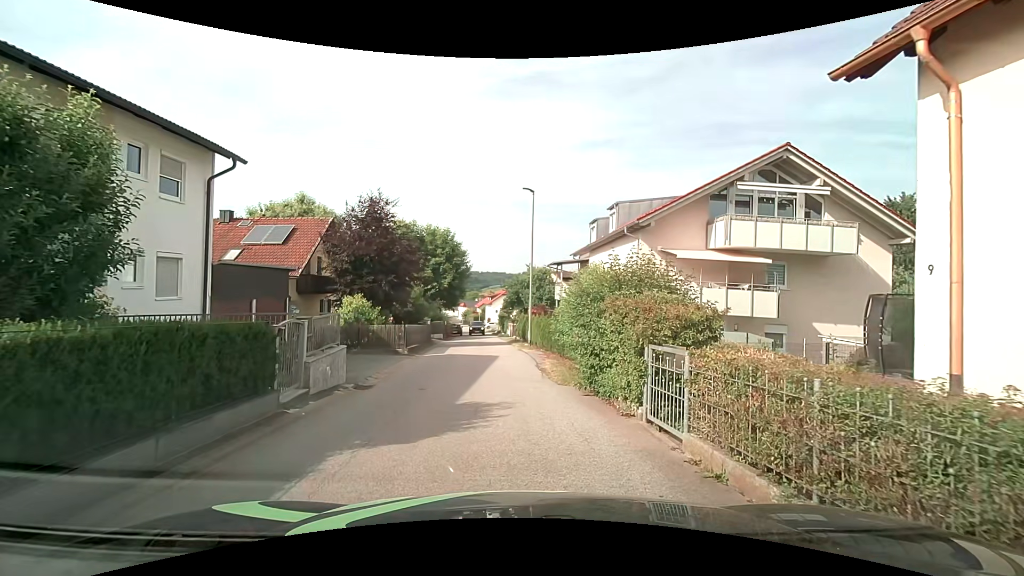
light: Day
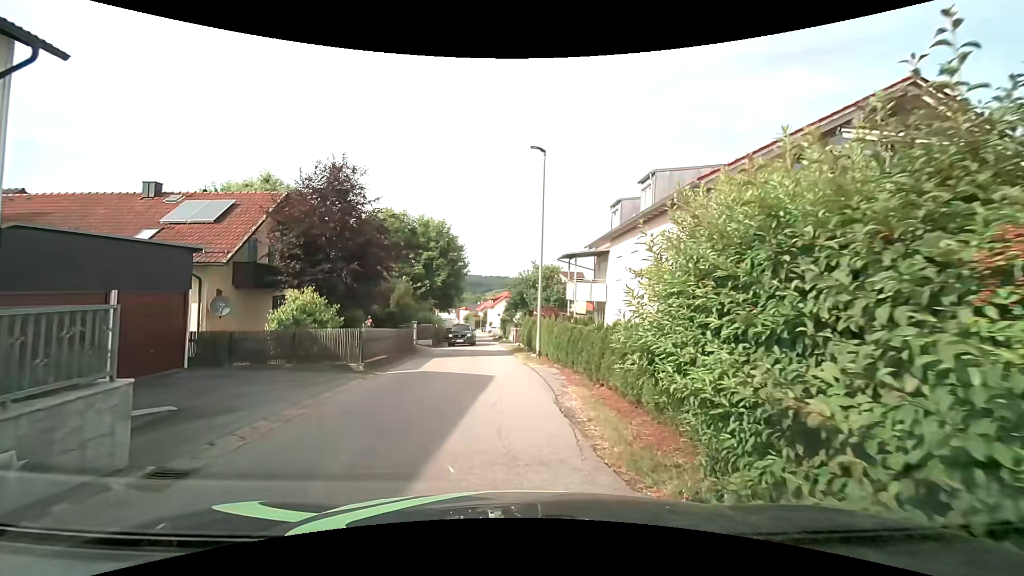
(0.0, +6.7) m; 0°
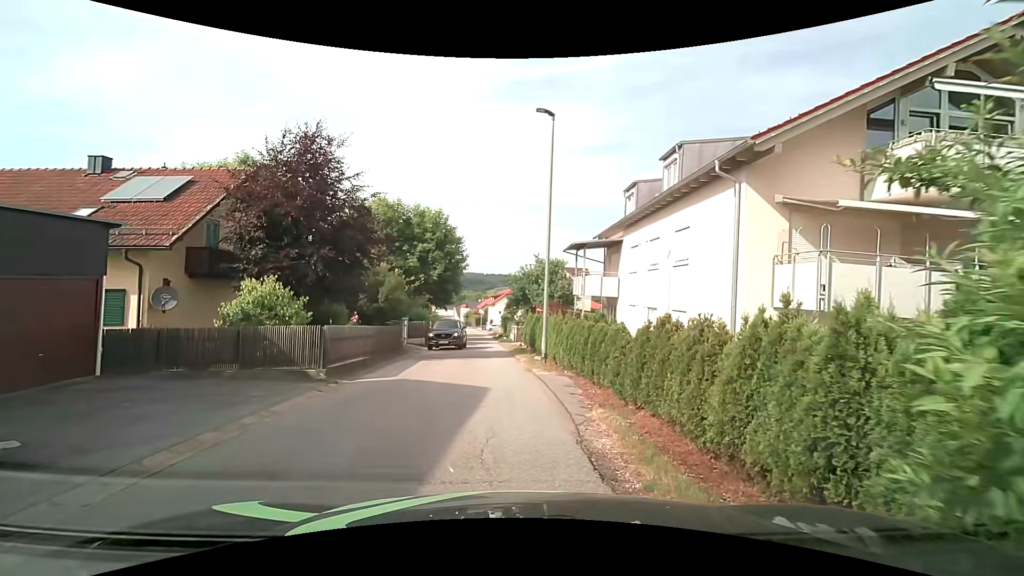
(0.0, +3.0) m; -2°
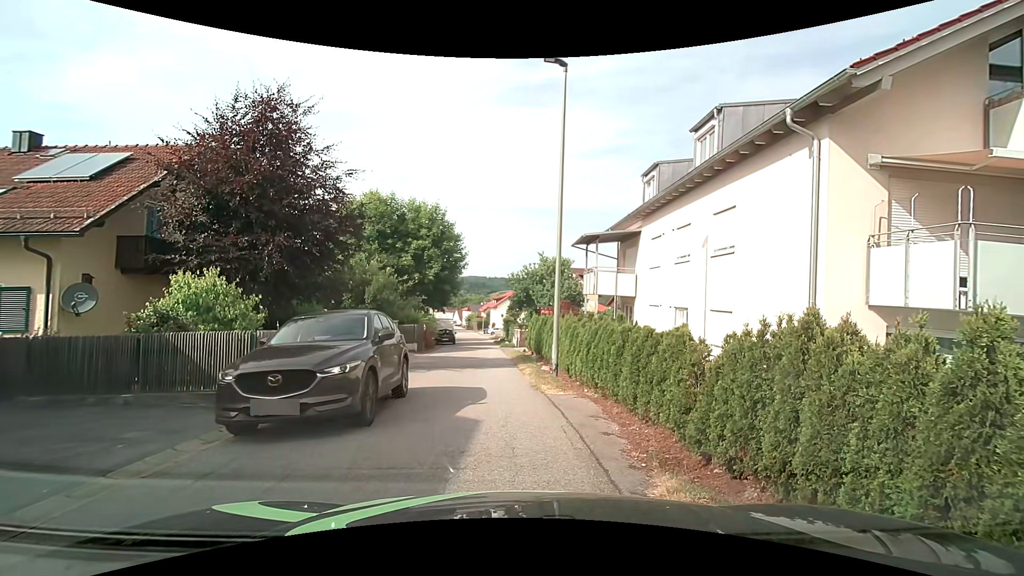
(+0.1, +3.1) m; +1°
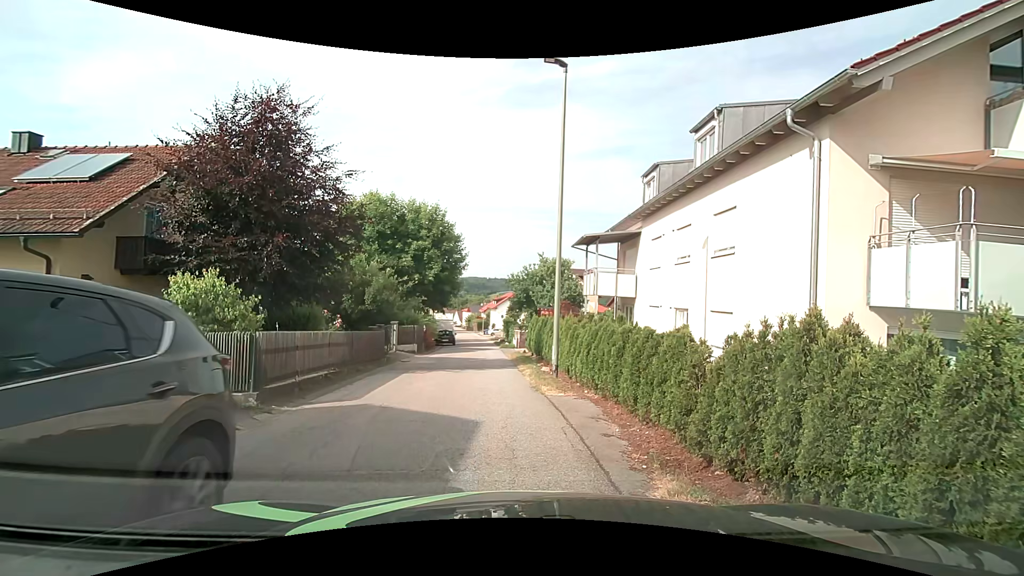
(0.0, +0.1) m; 0°
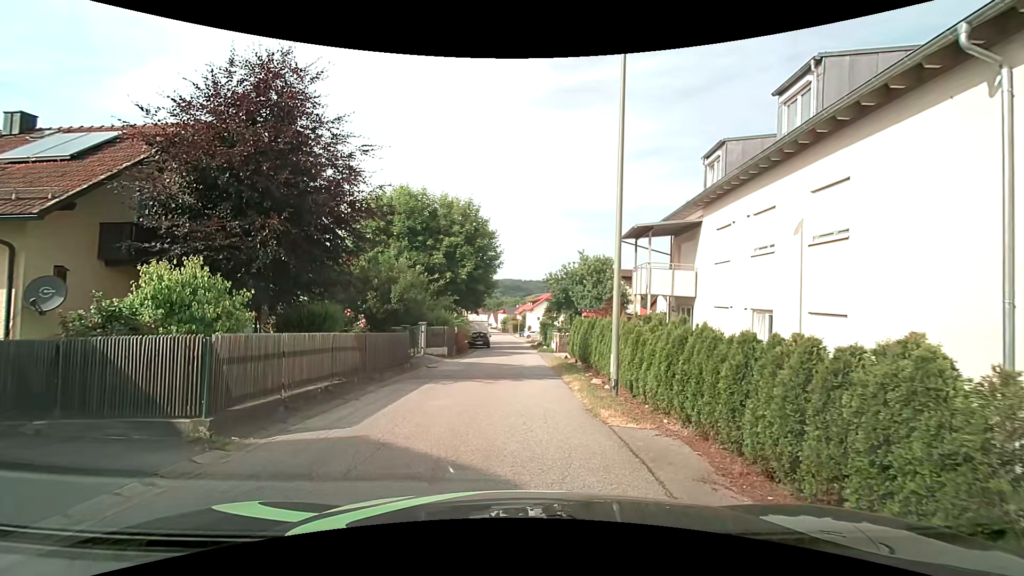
(-0.1, +2.9) m; -3°
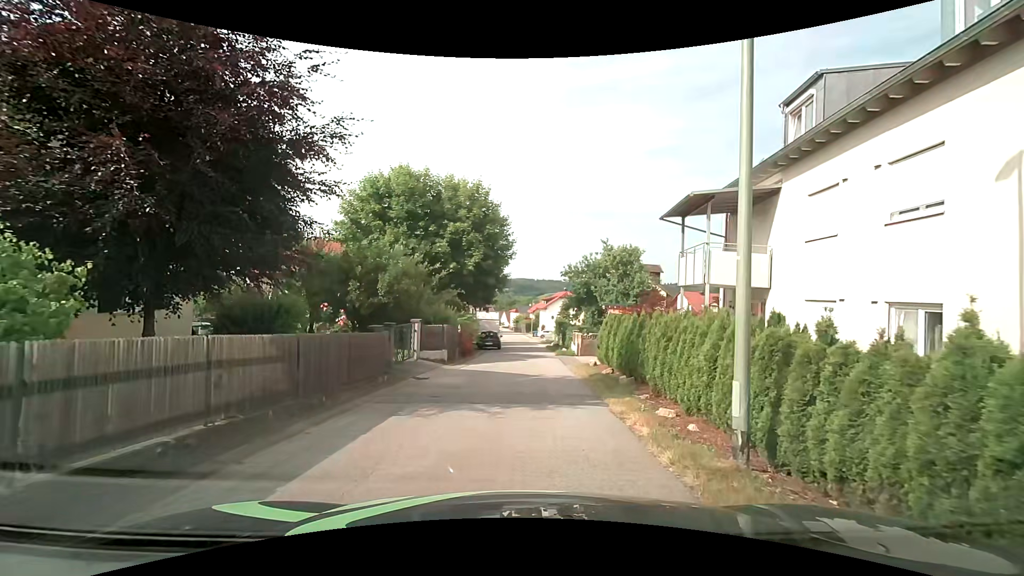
(-0.1, +4.9) m; 0°
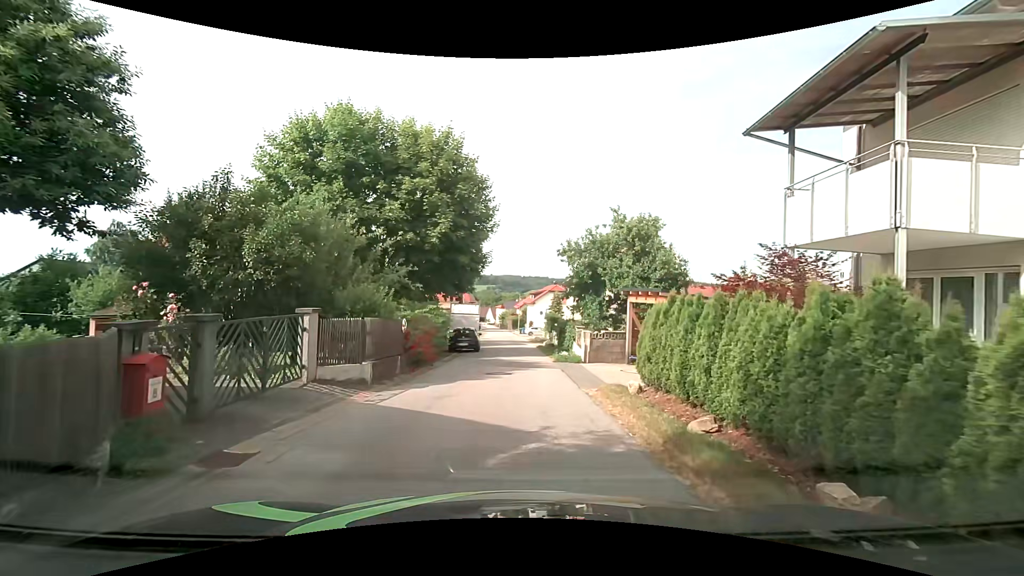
(0.0, +8.9) m; 0°
